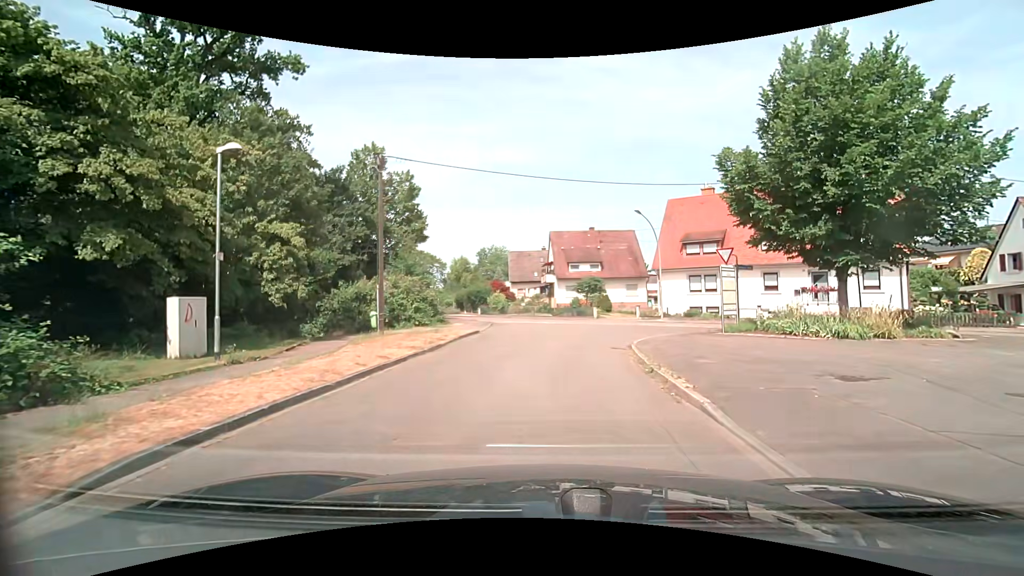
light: Day
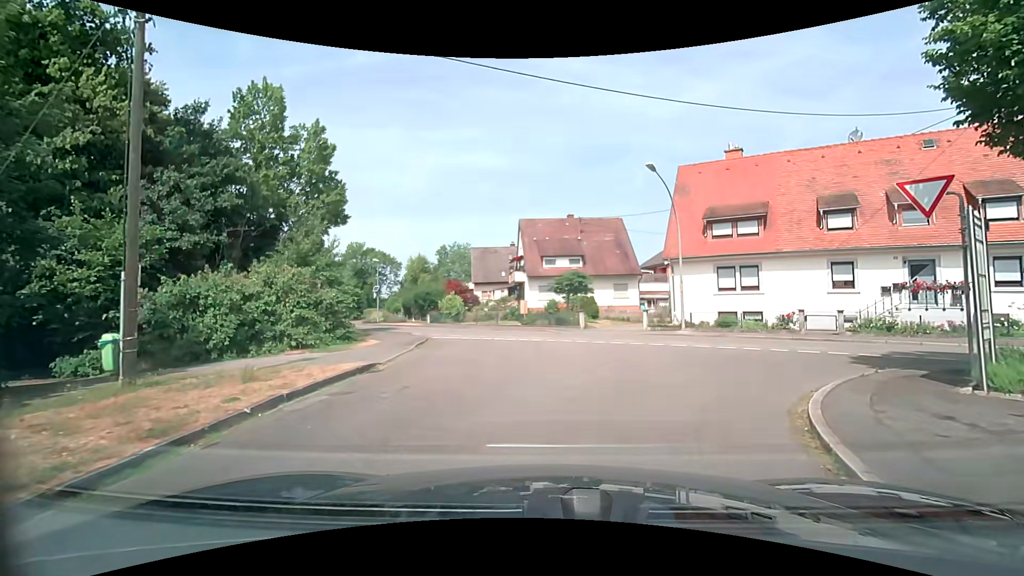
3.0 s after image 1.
(0.0, +12.5) m; +1°
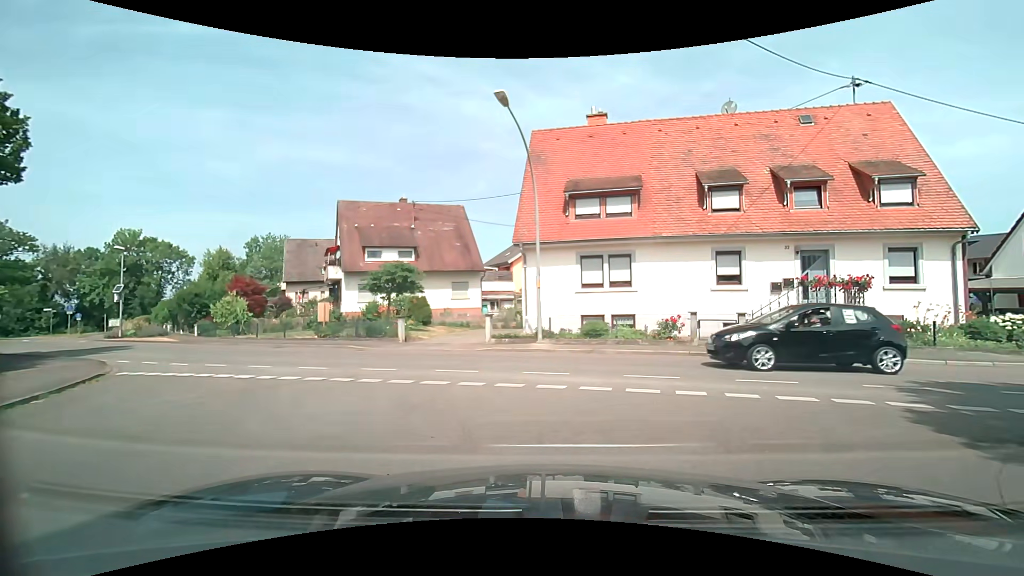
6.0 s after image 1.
(+1.0, +8.5) m; +17°
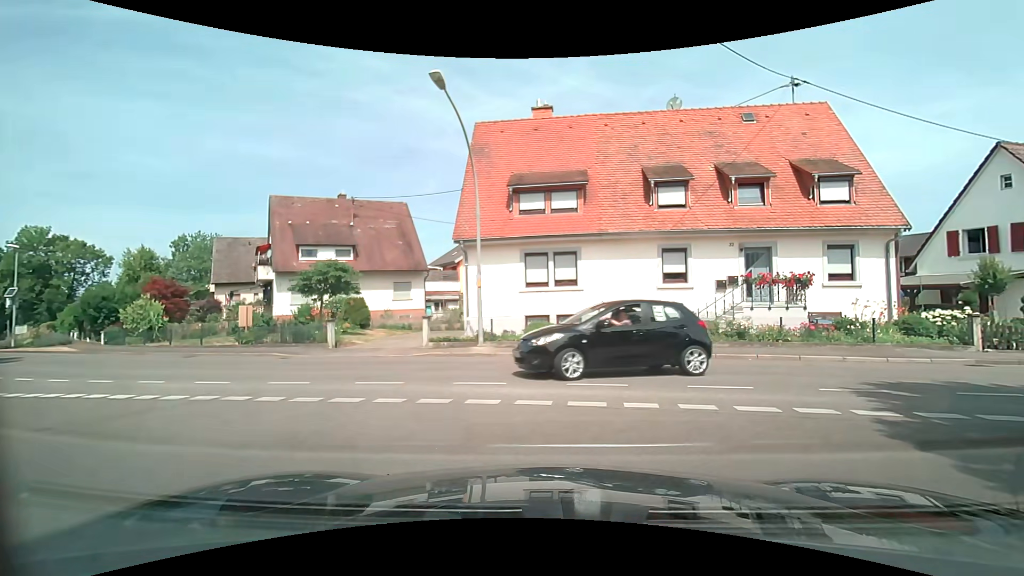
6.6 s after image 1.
(0.0, +1.2) m; +6°
